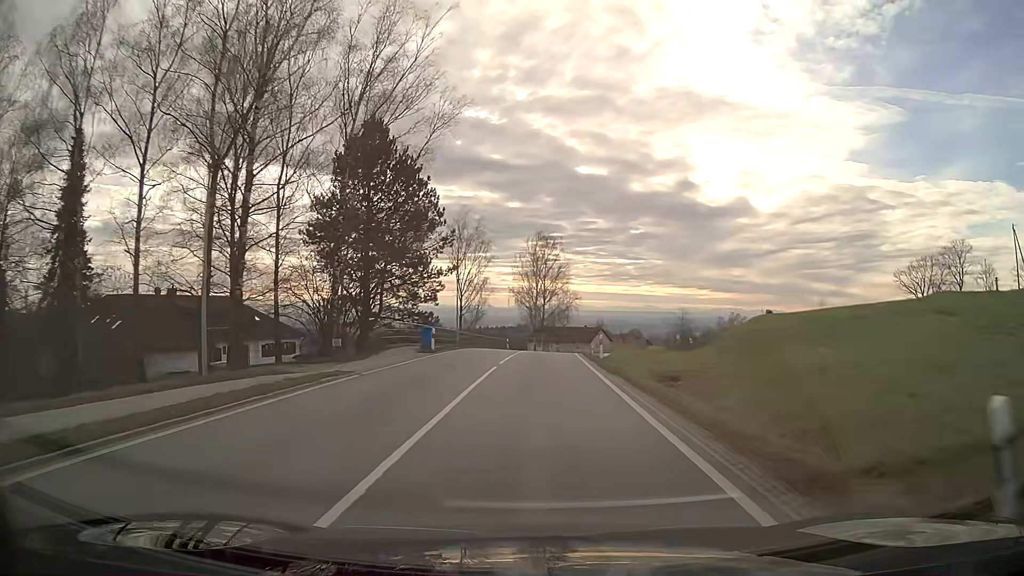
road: secondary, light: Day
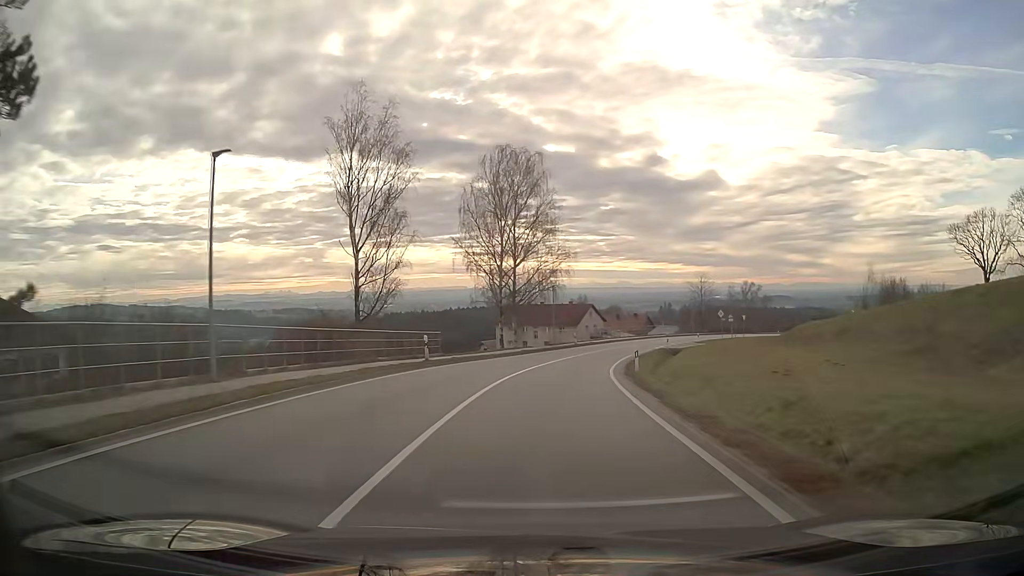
(+0.7, +37.6) m; +3°
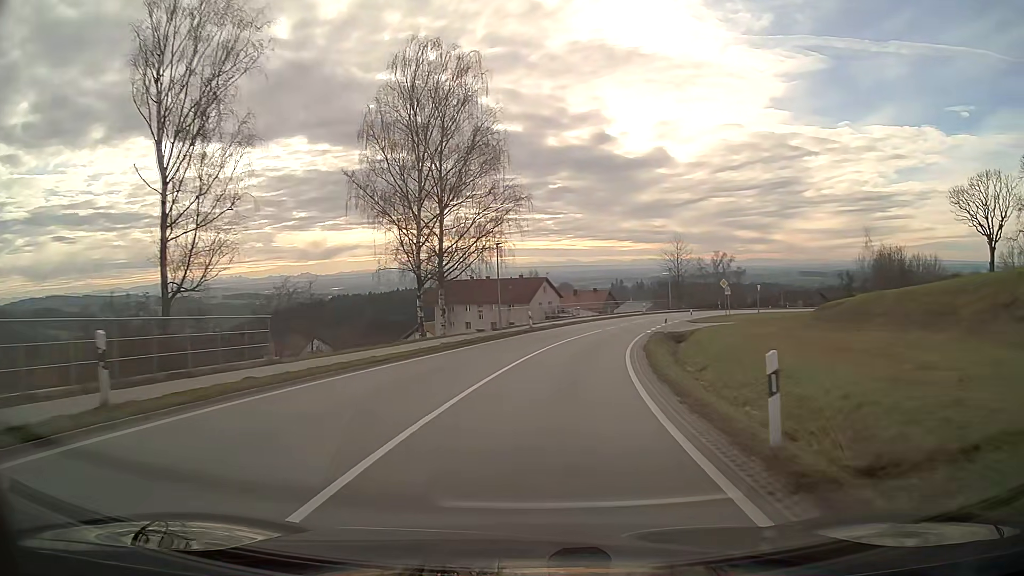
(+0.7, +18.3) m; +5°
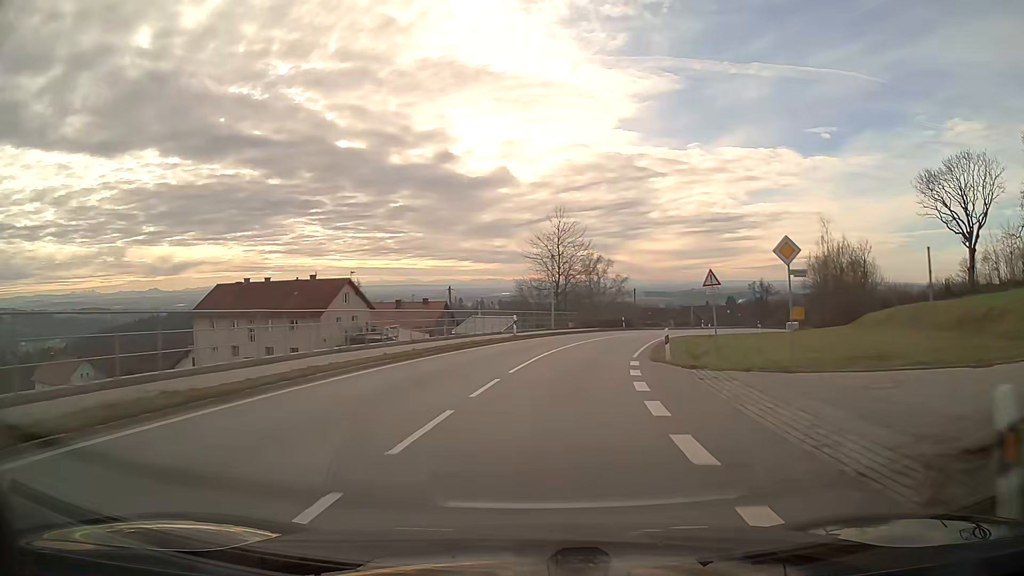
(+4.3, +36.8) m; +14°
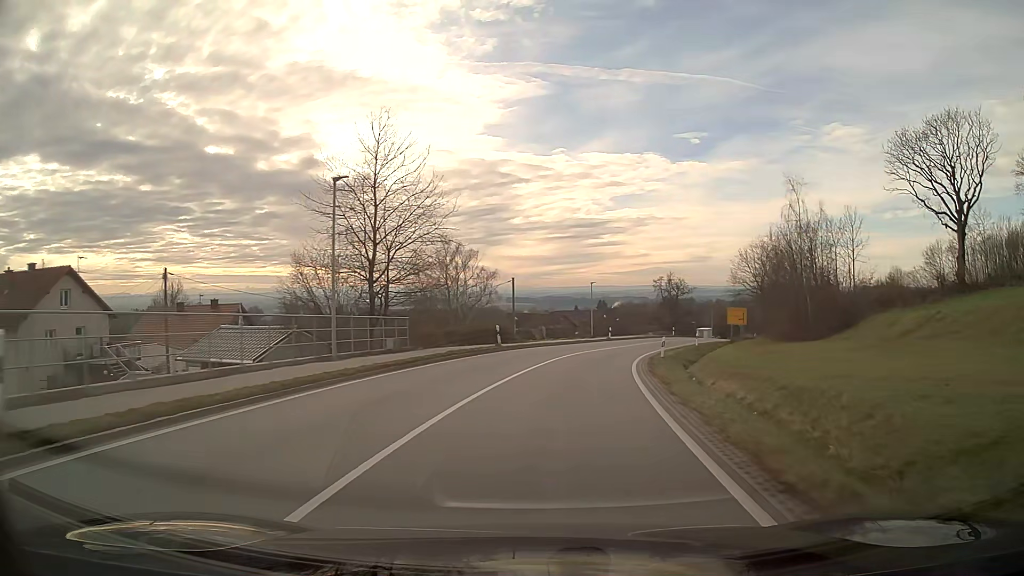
(+2.8, +27.7) m; +11°
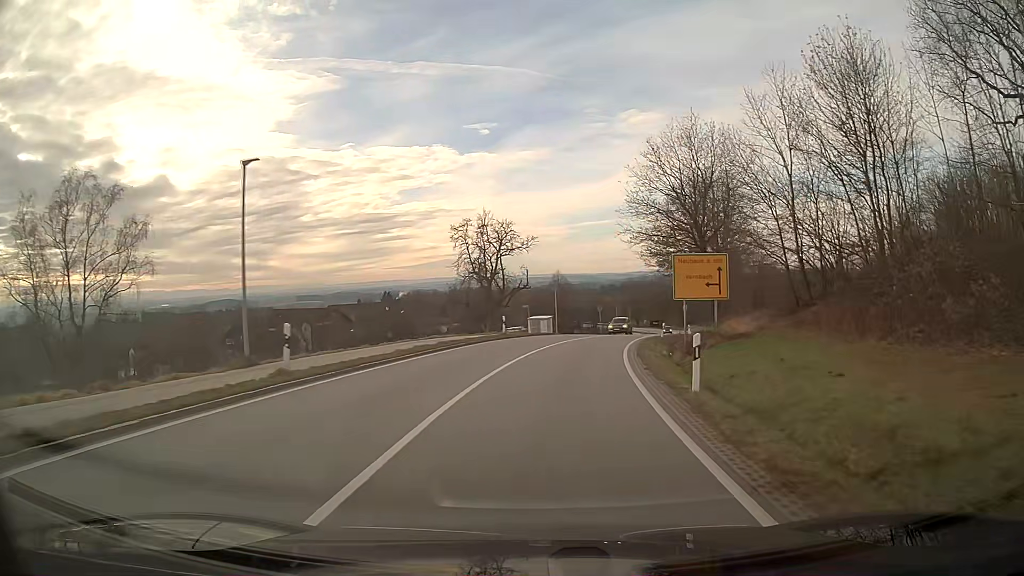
(+7.2, +45.7) m; +18°
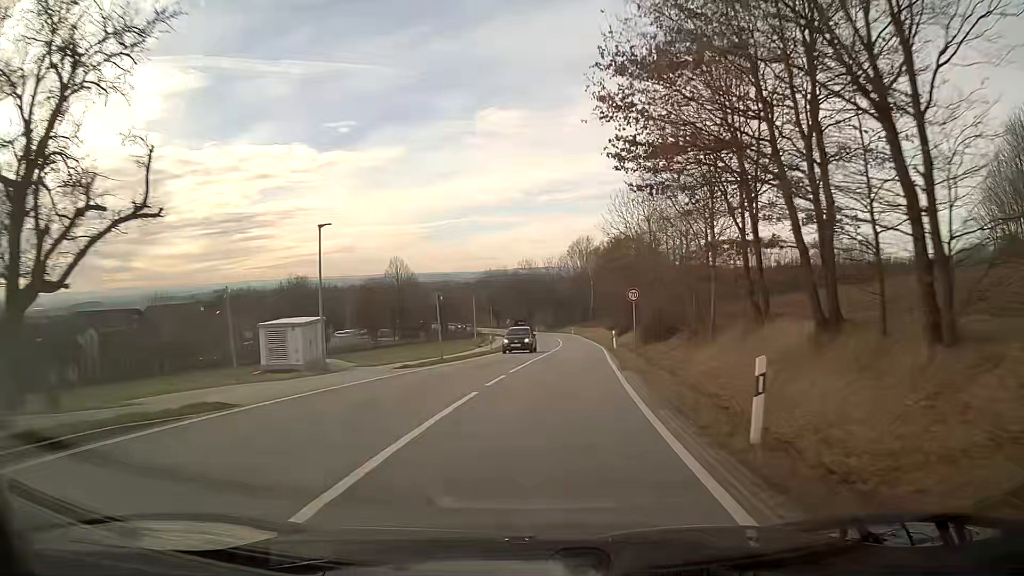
(+4.0, +37.7) m; +11°
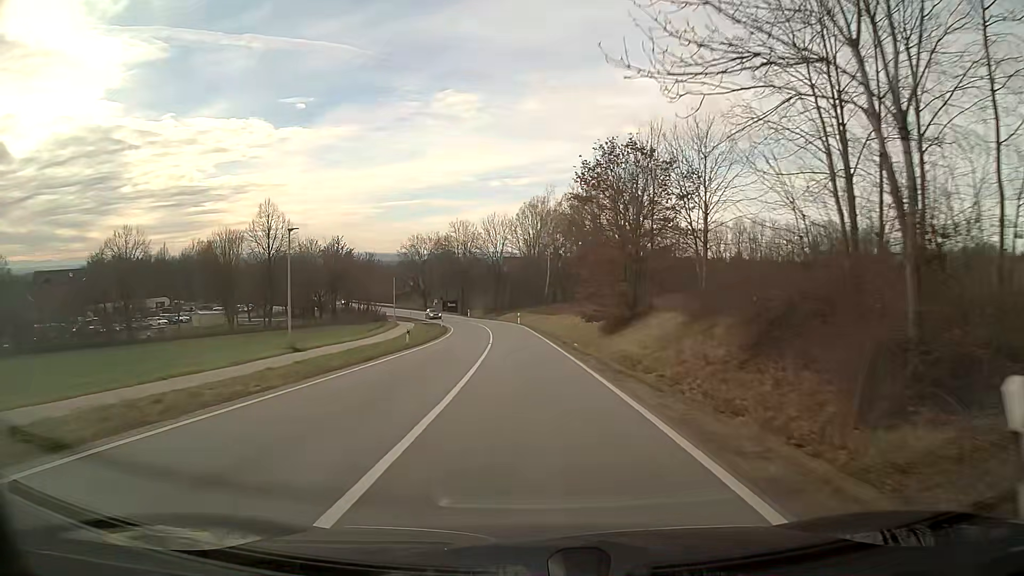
(+1.8, +39.3) m; +3°
(0, +10) (0, +20) (0, +30) (-1, +40) (-2, +50) (-3, +60) (-5, +70) (-7, +79) (-10, +89) (-14, +98) m
